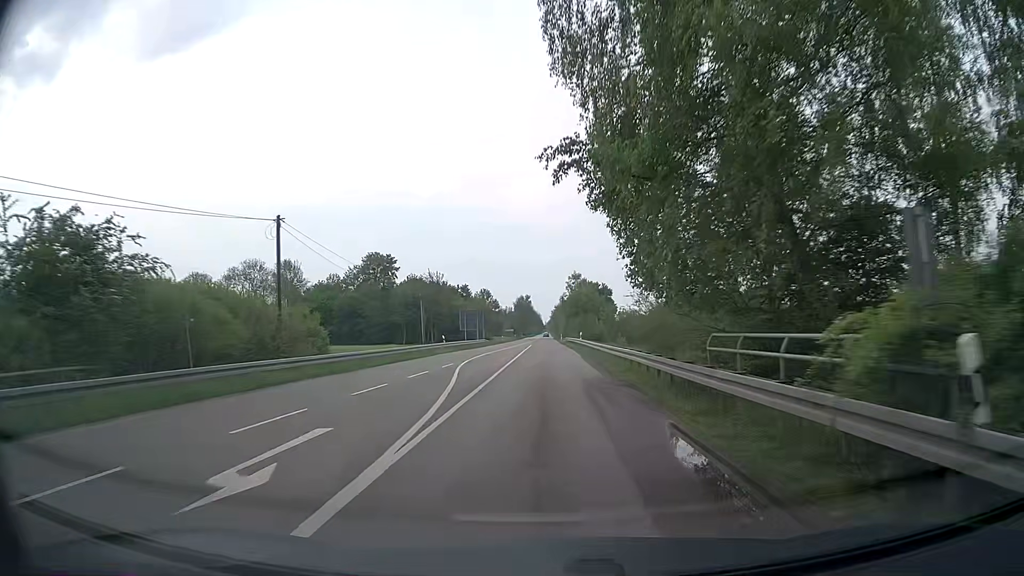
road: secondary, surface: asphalt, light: Day
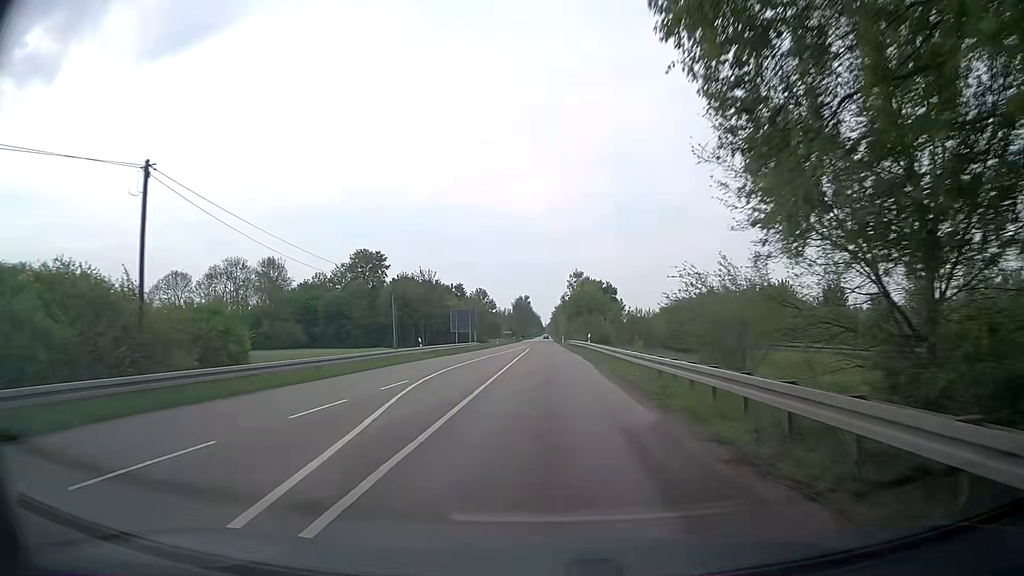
(0.0, +10.2) m; 0°
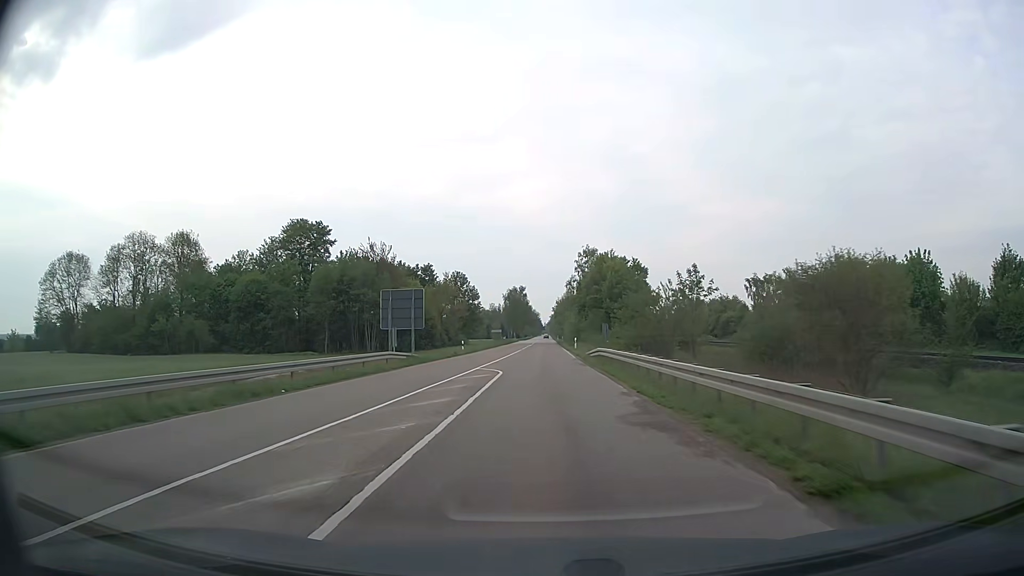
(-0.1, +40.7) m; 0°
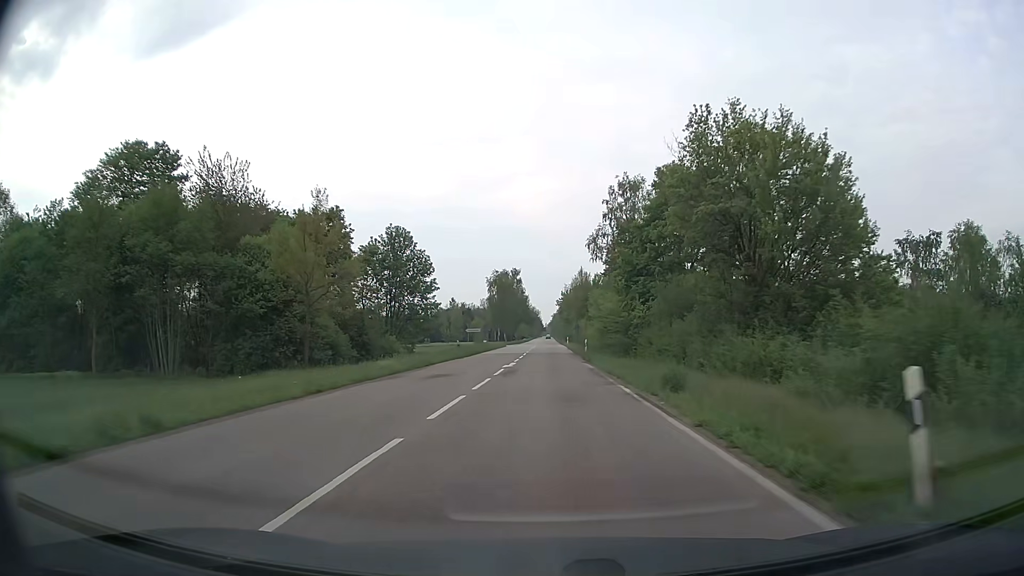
(-0.2, +51.2) m; 0°
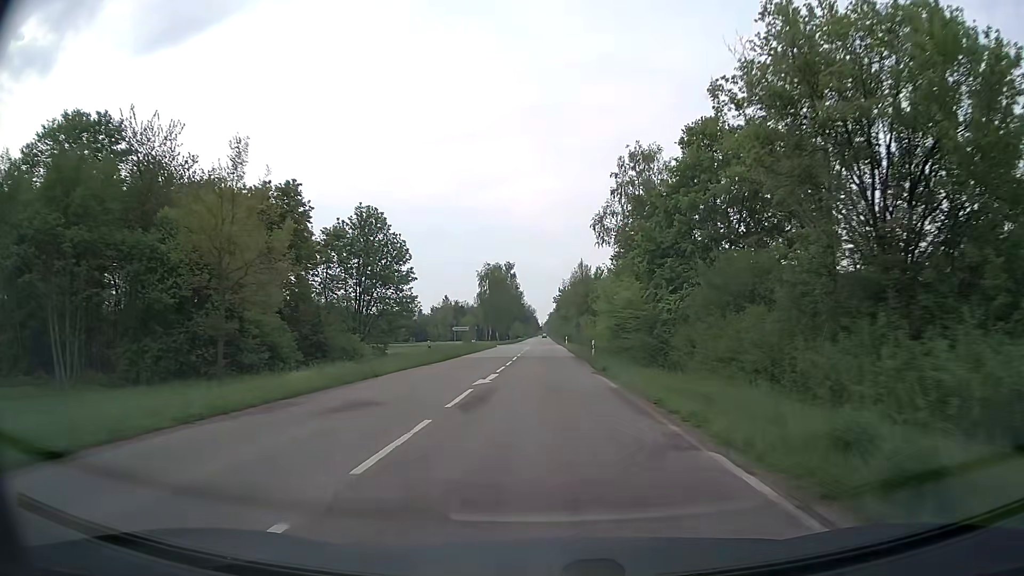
(0.0, +10.3) m; +1°
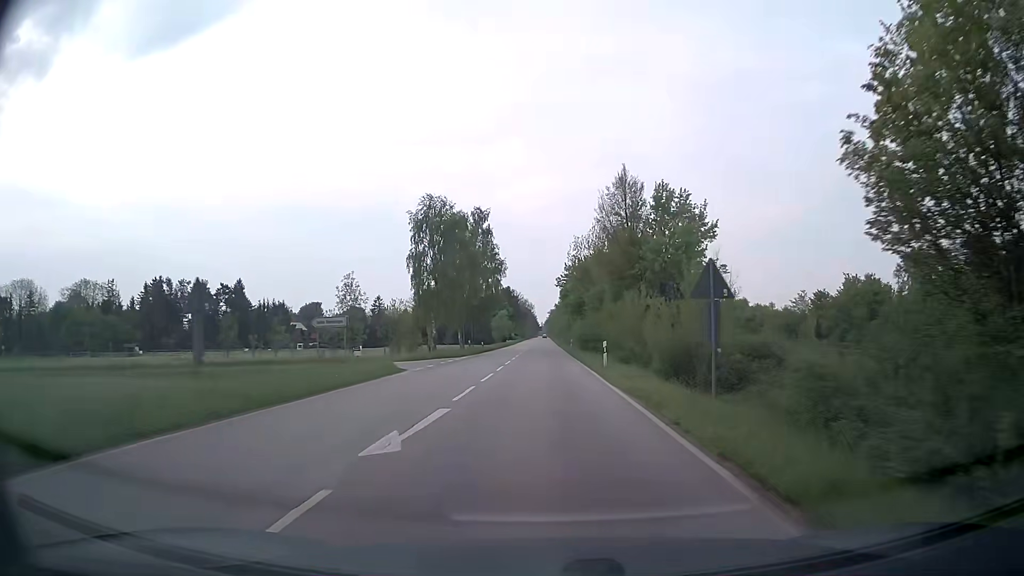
(+0.1, +52.9) m; 0°
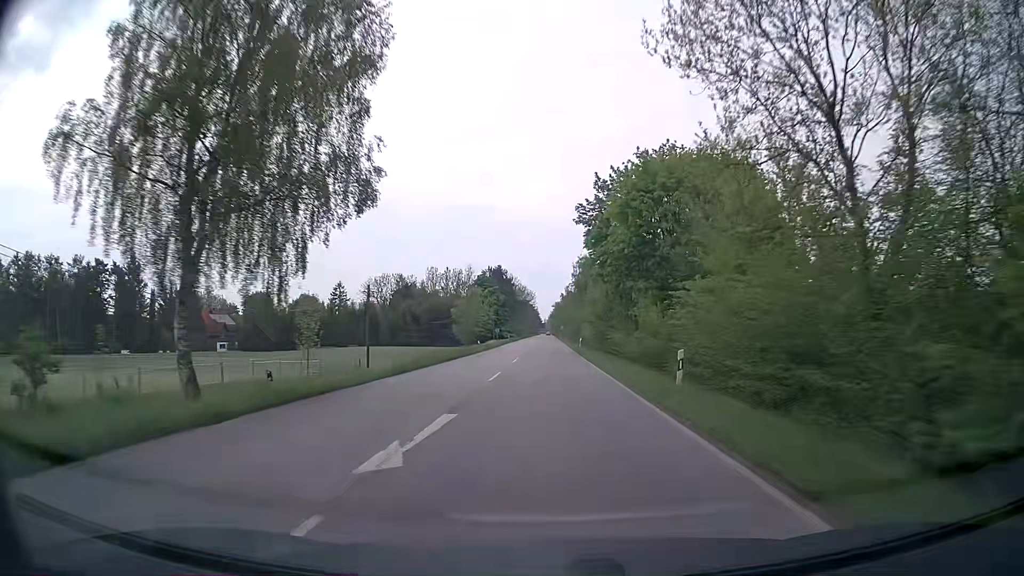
(-0.3, +55.1) m; 0°
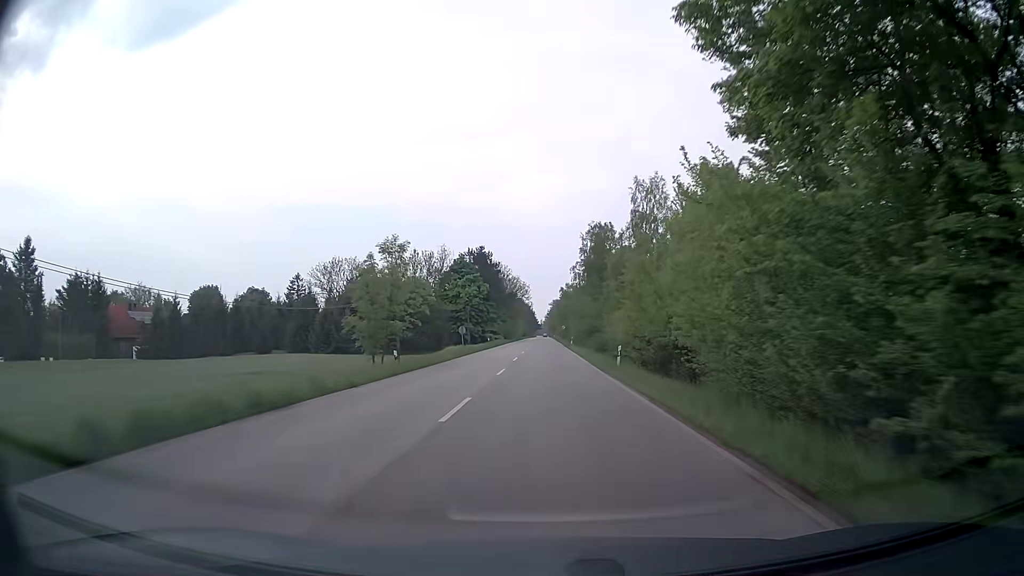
(0.0, +34.4) m; 0°
(0, +10) (0, +20) (0, +30) (0, +40) (0, +50) (0, +60) (0, +70) (0, +80) (0, +90) (0, +100) m
